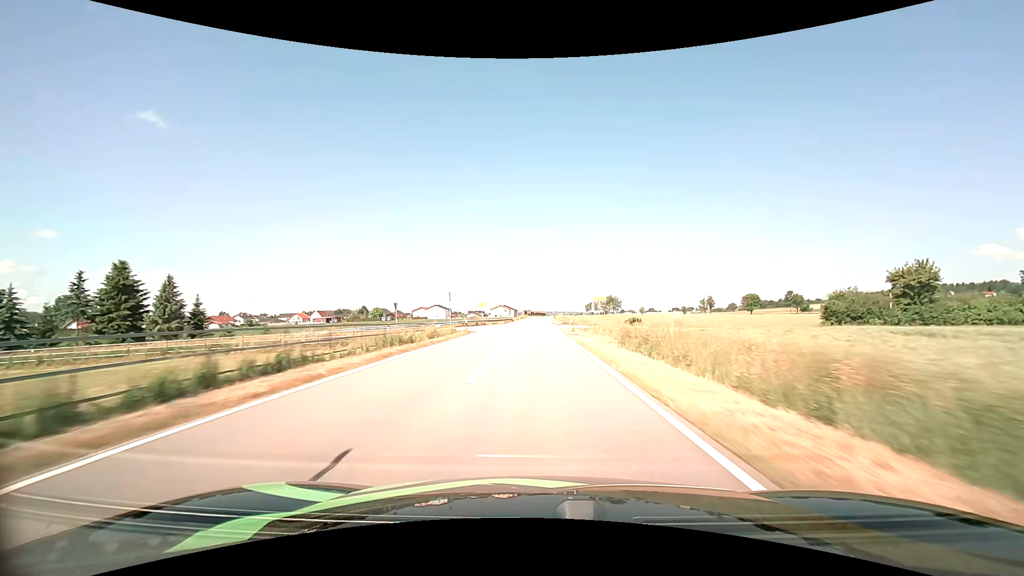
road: tertiary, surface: asphalt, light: Day
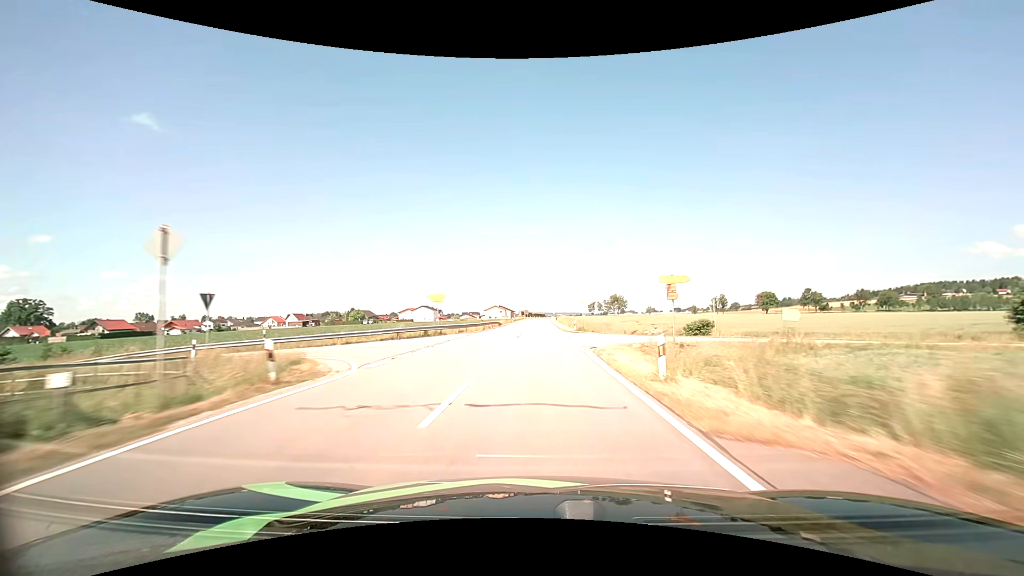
(0.0, +28.6) m; 0°
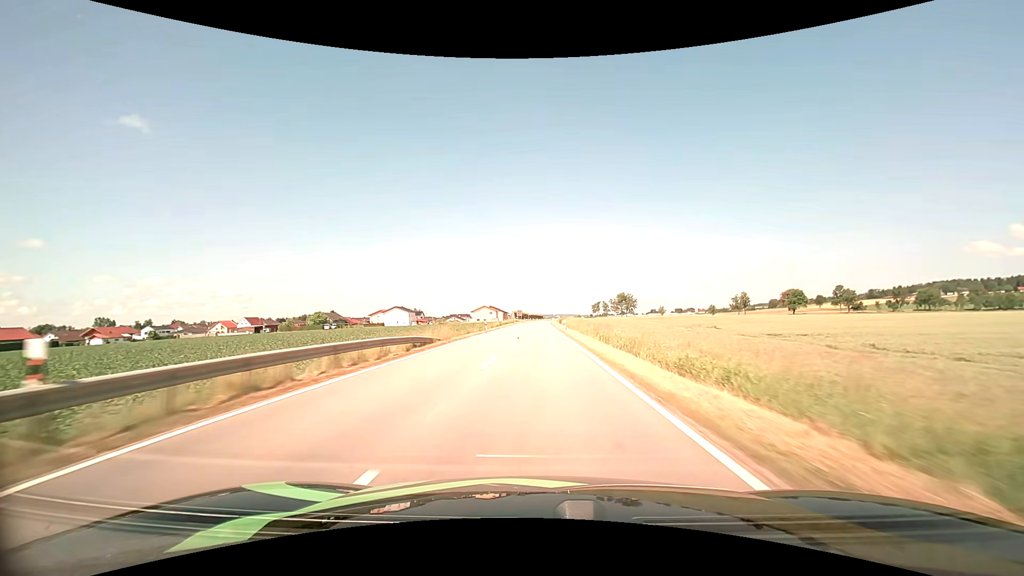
(+0.2, +43.1) m; 0°
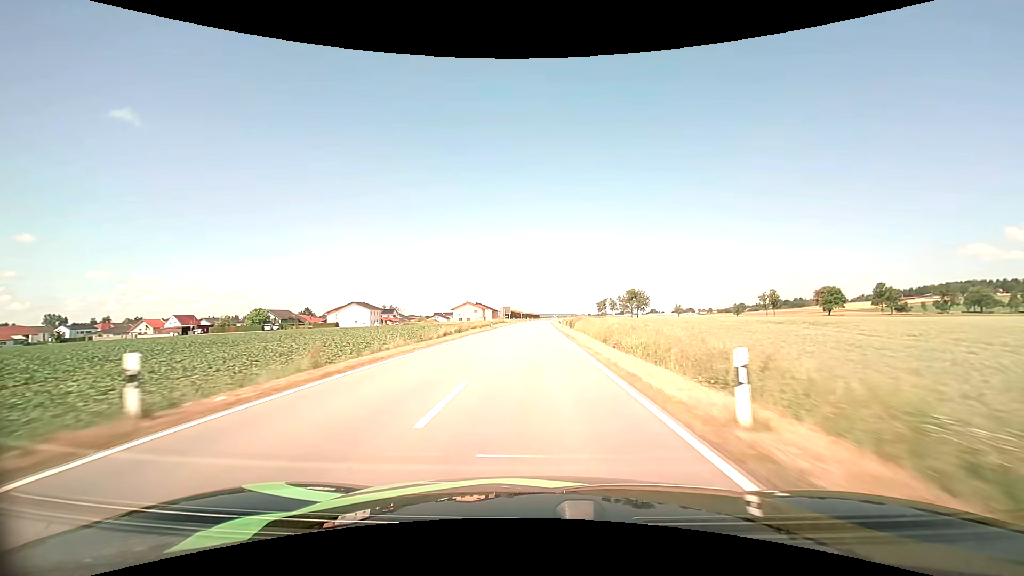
(+0.1, +44.0) m; 0°
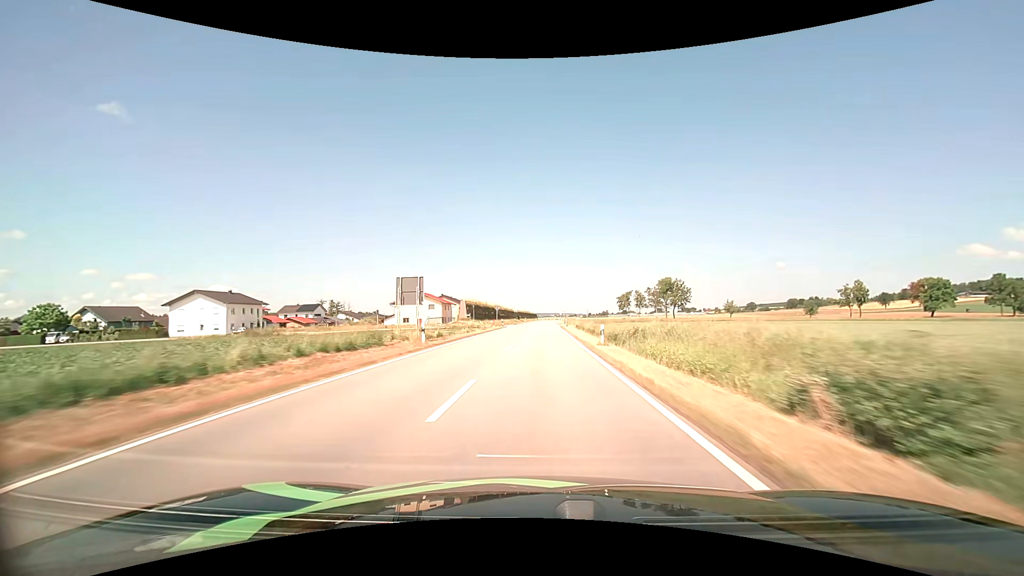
(+0.3, +74.7) m; 0°
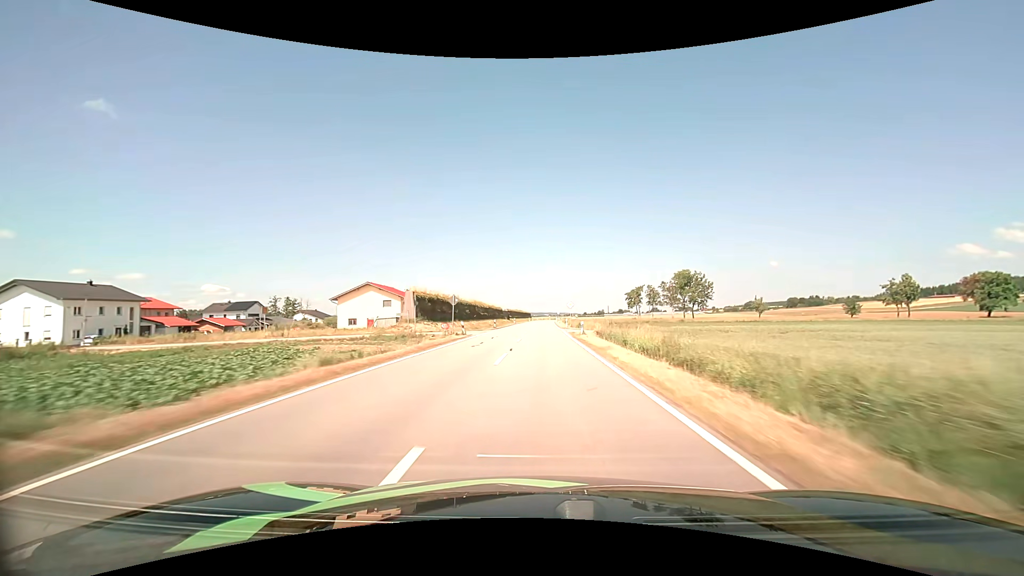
(+0.2, +29.9) m; +1°
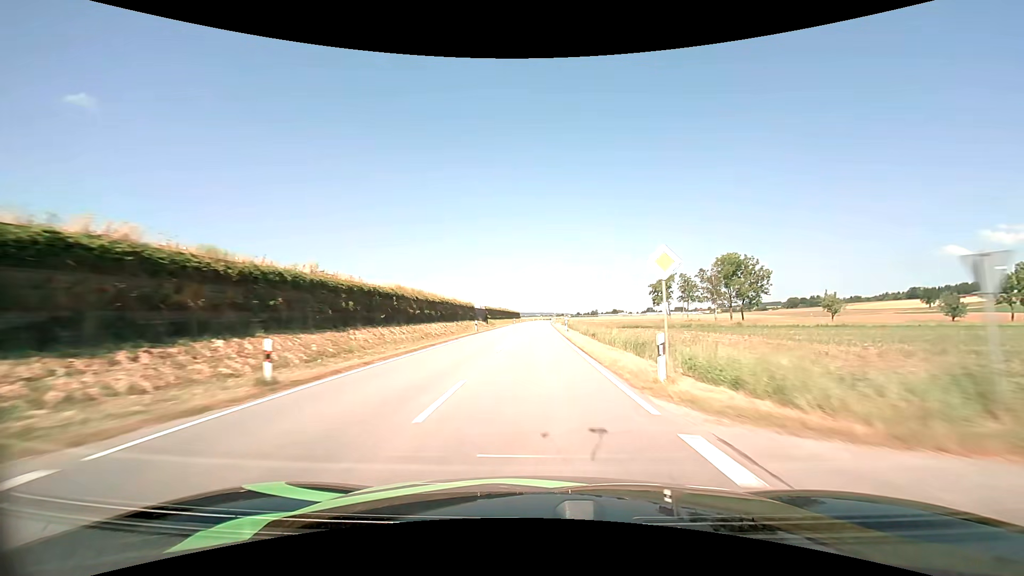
(+0.5, +44.7) m; +1°
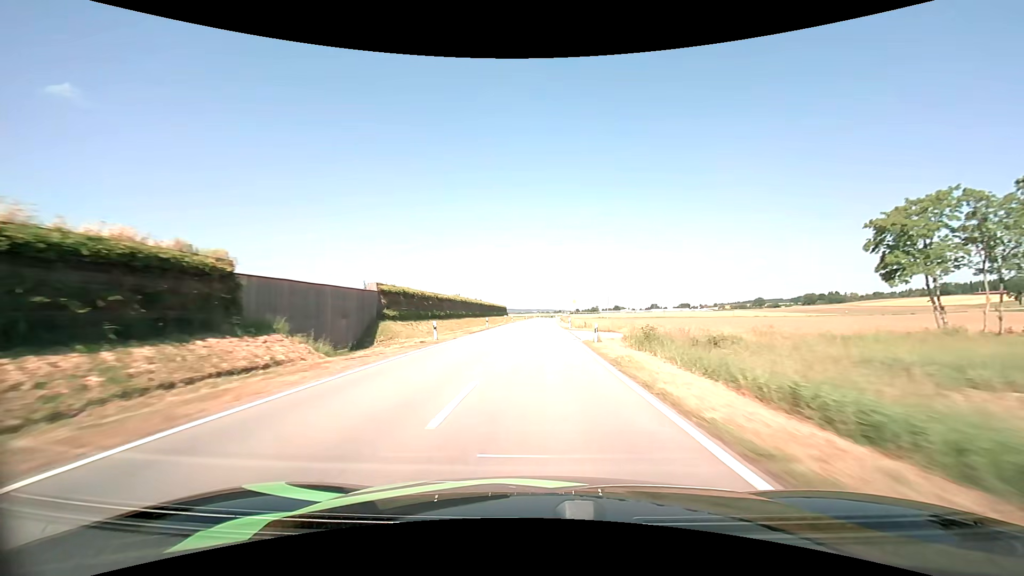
(+0.2, +74.8) m; 0°
(0, +10) (0, +20) (0, +30) (0, +40) (+1, +50) (+1, +60) (+1, +70) (+1, +80) (+1, +90) (+2, +100) m
